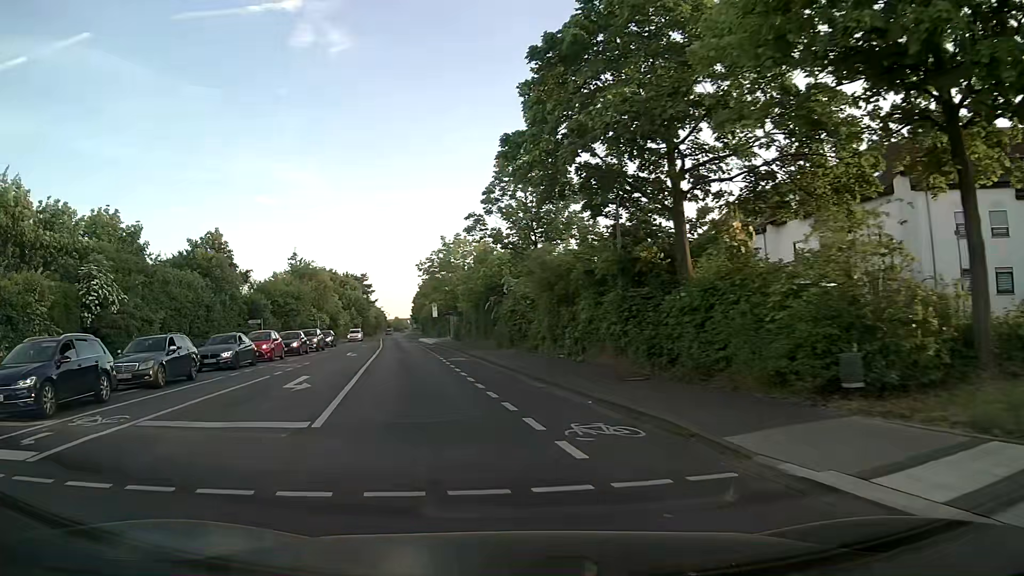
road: secondary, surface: asphalt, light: Day
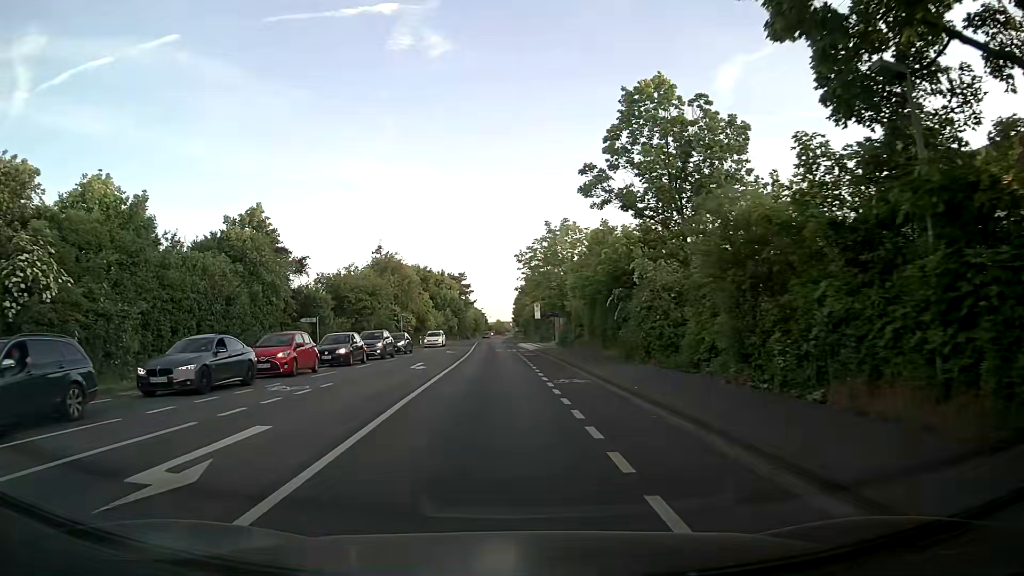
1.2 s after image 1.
(-1.0, +10.8) m; -9°
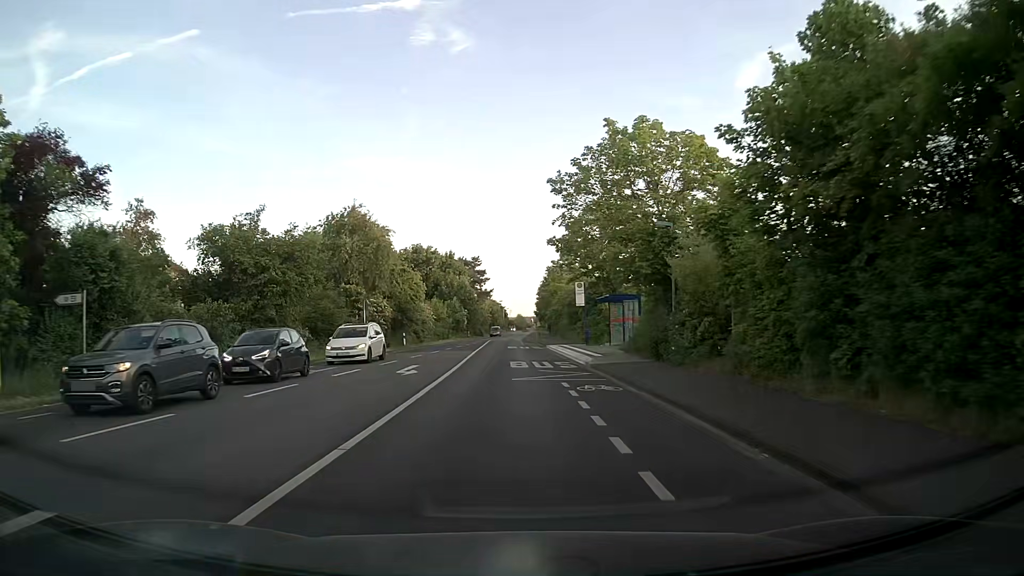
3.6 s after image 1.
(-0.4, +26.0) m; -2°
(0, +10) (0, +20) (0, +30) (0, +40) (0, +50) (0, +60) (0, +70) (0, +80) (0, +90) (0, +100) m
